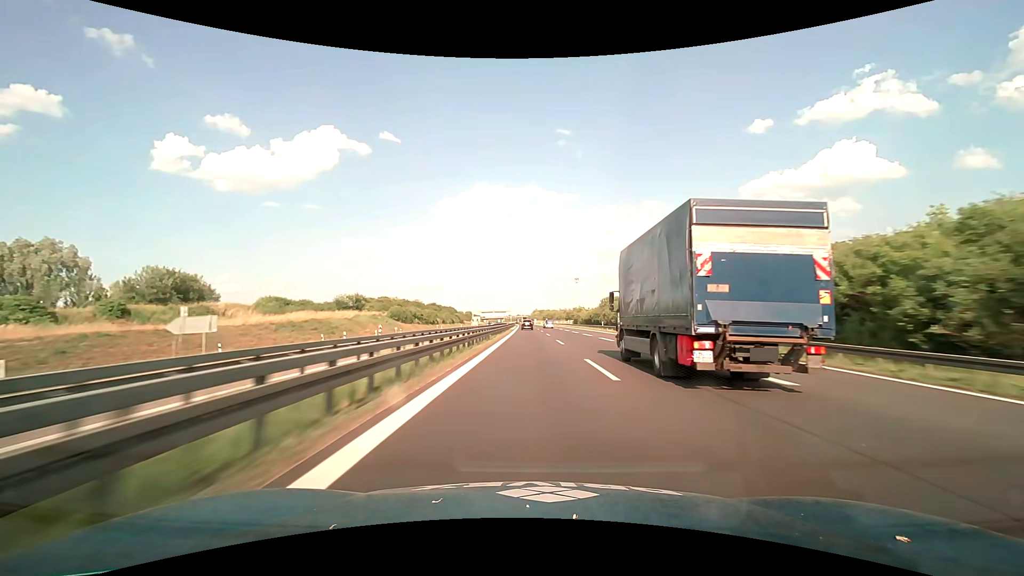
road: motorway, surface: asphalt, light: Day
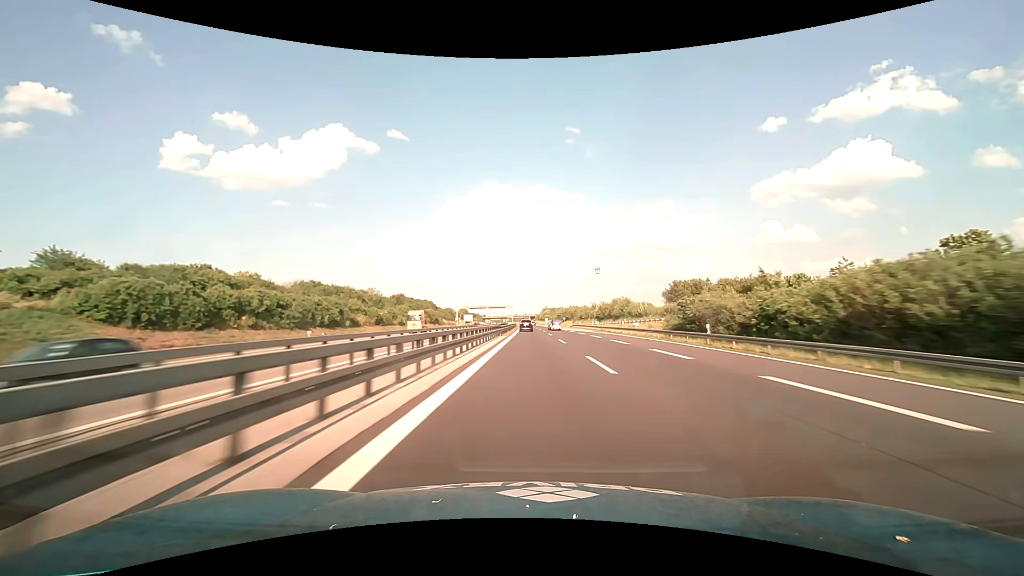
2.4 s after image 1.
(-0.8, +88.5) m; -1°
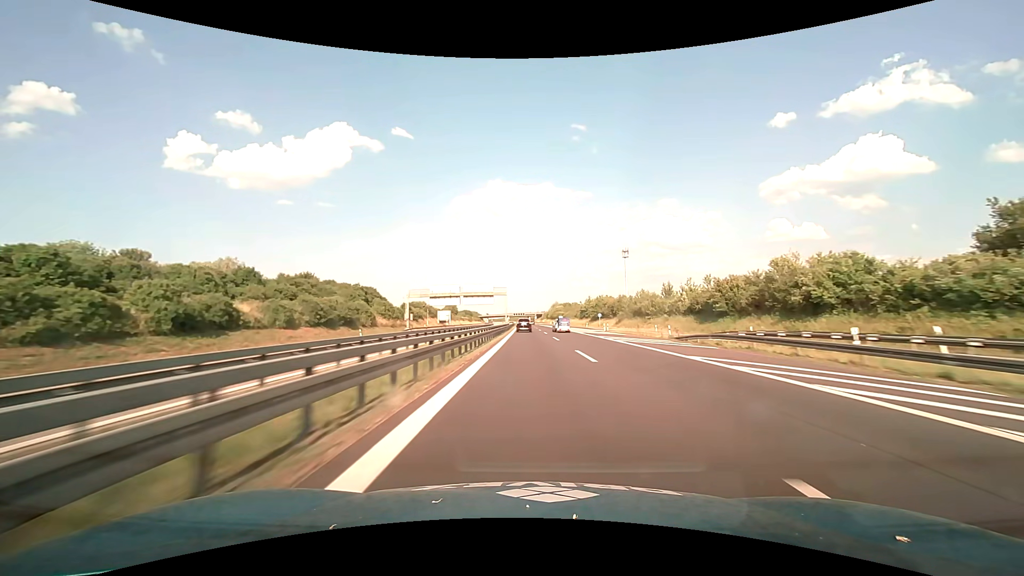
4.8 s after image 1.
(-0.5, +86.5) m; -1°
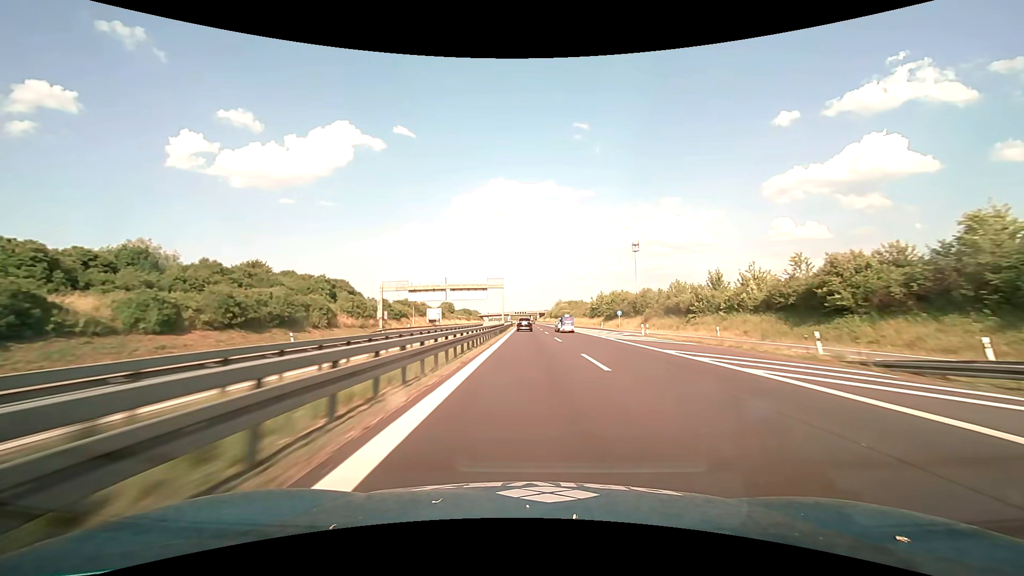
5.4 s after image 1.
(0.0, +21.2) m; 0°
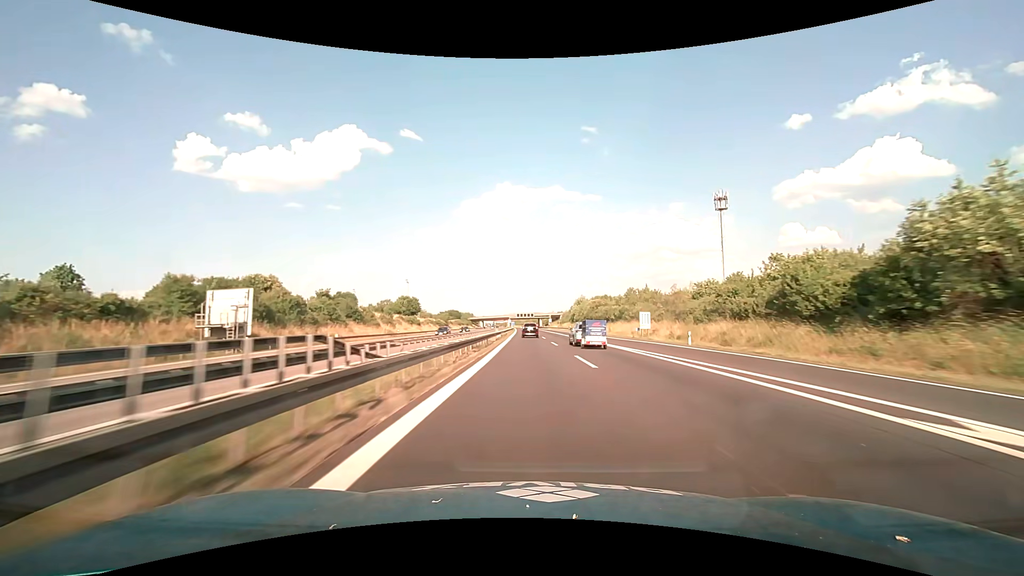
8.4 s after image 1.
(-0.9, +105.7) m; -1°
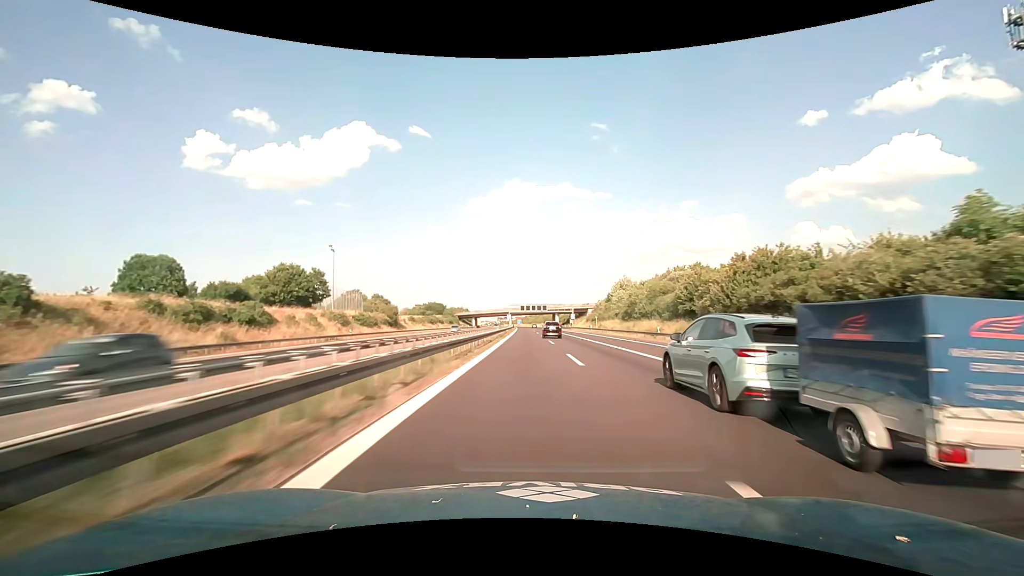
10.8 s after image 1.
(-0.6, +90.6) m; -1°
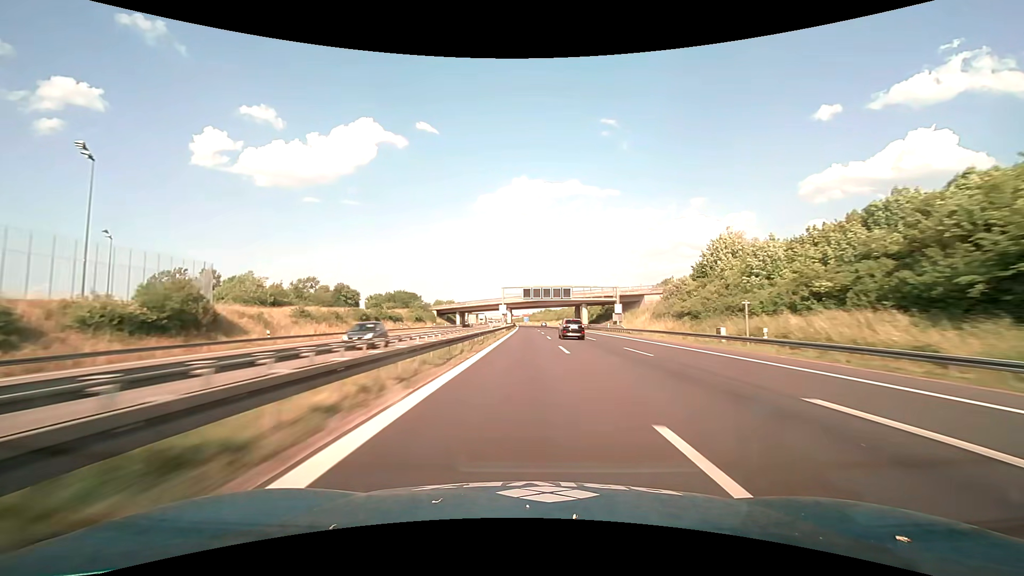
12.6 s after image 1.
(-0.3, +72.3) m; -1°
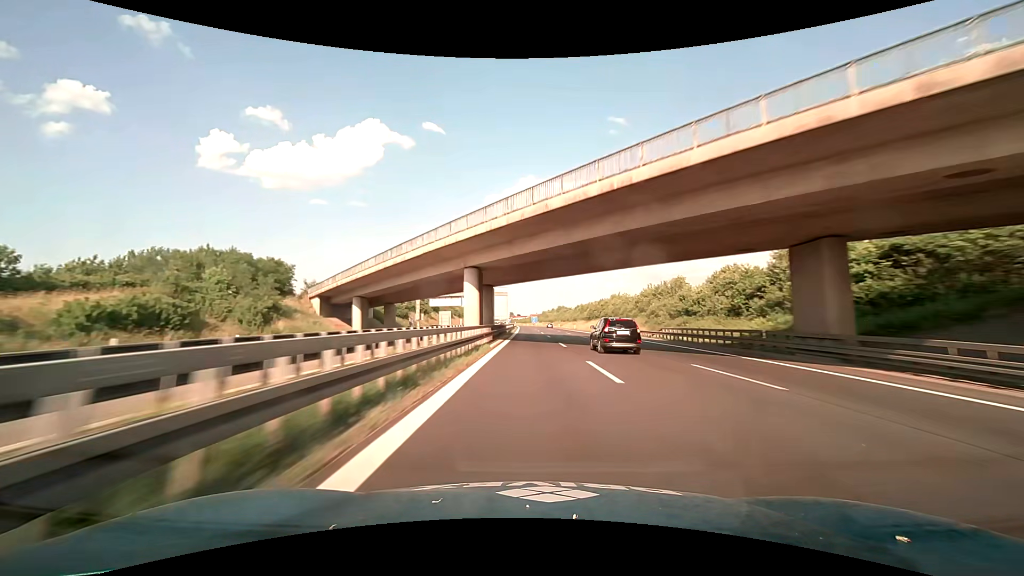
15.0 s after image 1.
(-1.1, +101.3) m; -1°
(0, +10) (0, +20) (0, +30) (0, +40) (0, +50) (0, +60) (0, +70) (0, +80) (0, +90) (-1, +100) m
